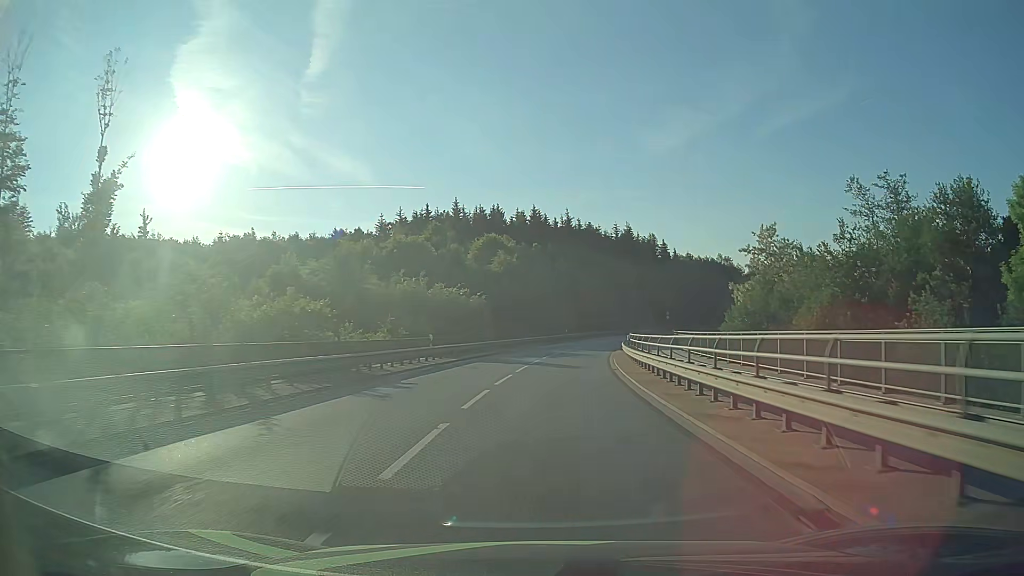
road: secondary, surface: asphalt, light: Day
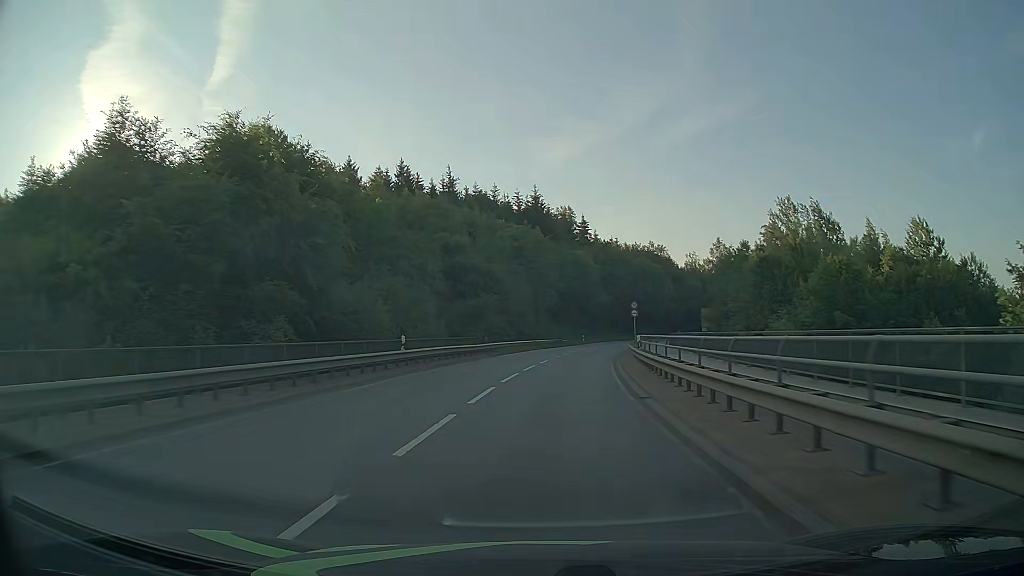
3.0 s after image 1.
(+4.4, +52.4) m; +9°
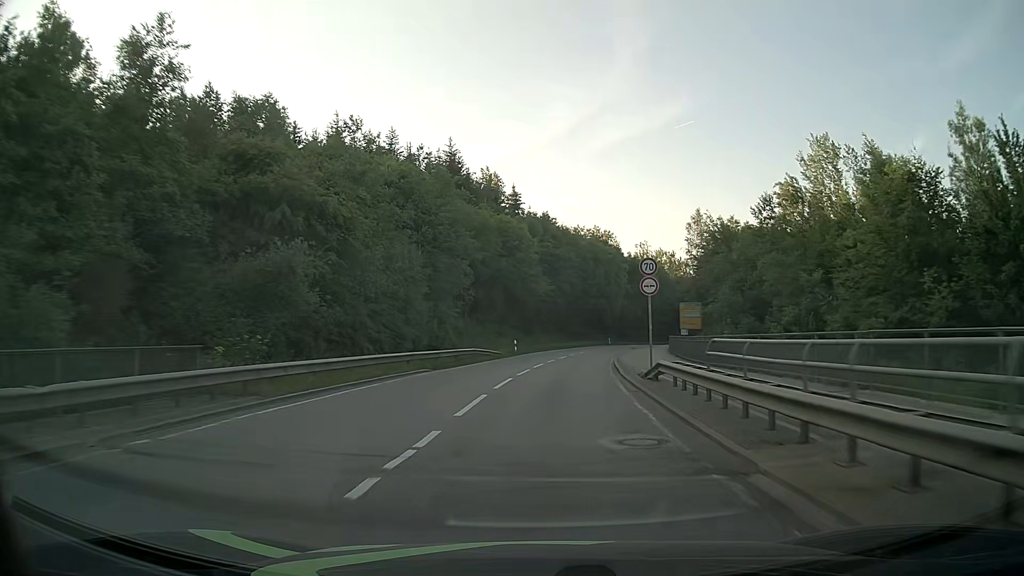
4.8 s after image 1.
(+1.7, +31.7) m; +6°
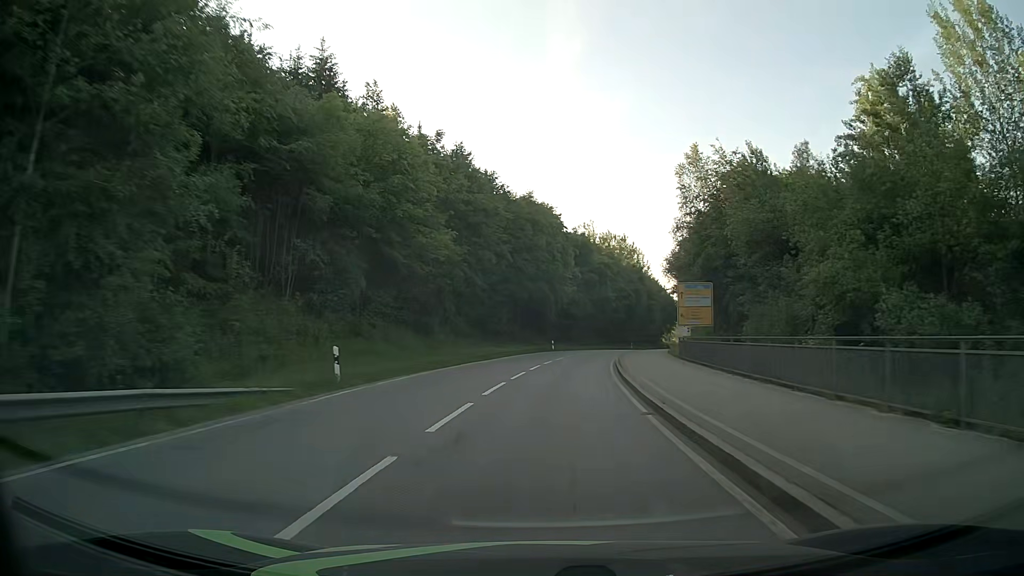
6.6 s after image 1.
(+1.7, +31.9) m; +6°
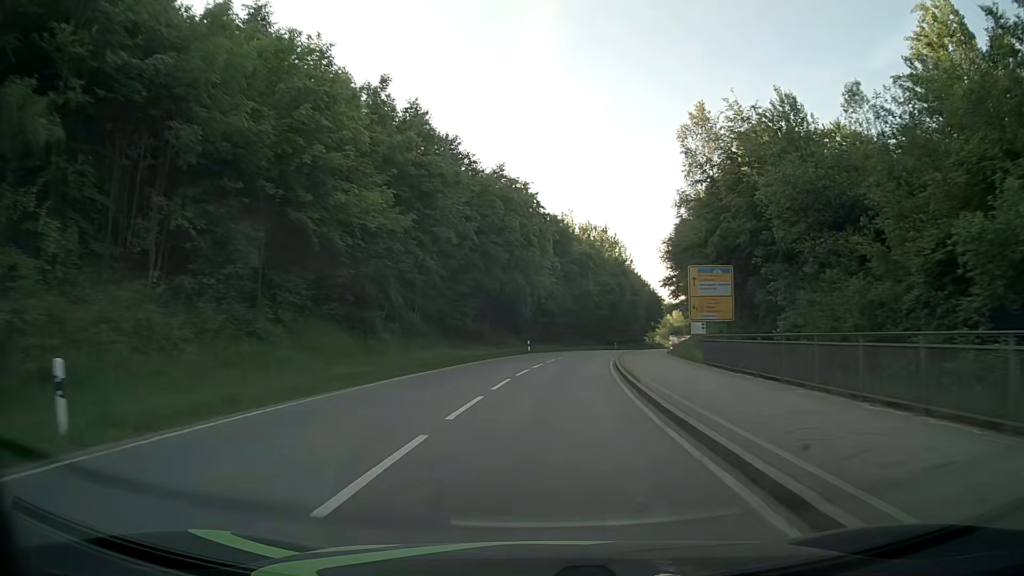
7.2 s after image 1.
(+0.2, +10.7) m; +2°
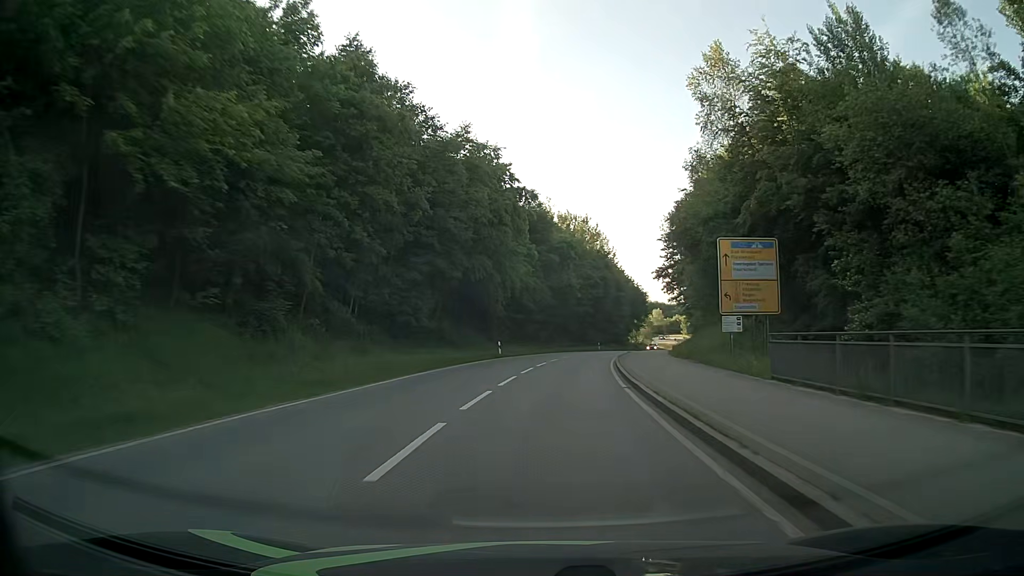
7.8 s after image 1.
(+0.1, +10.7) m; +2°
